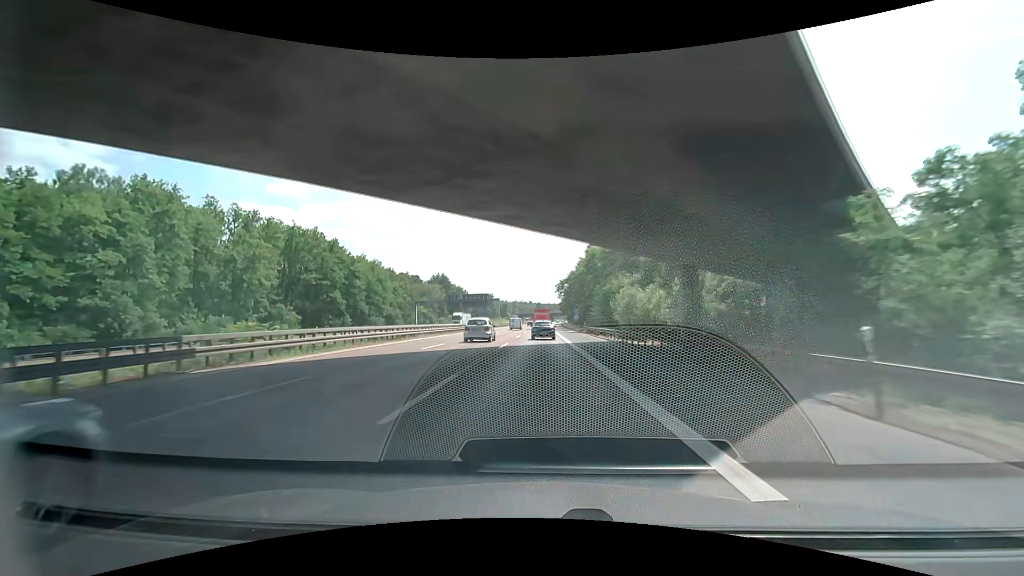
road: motorway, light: Day
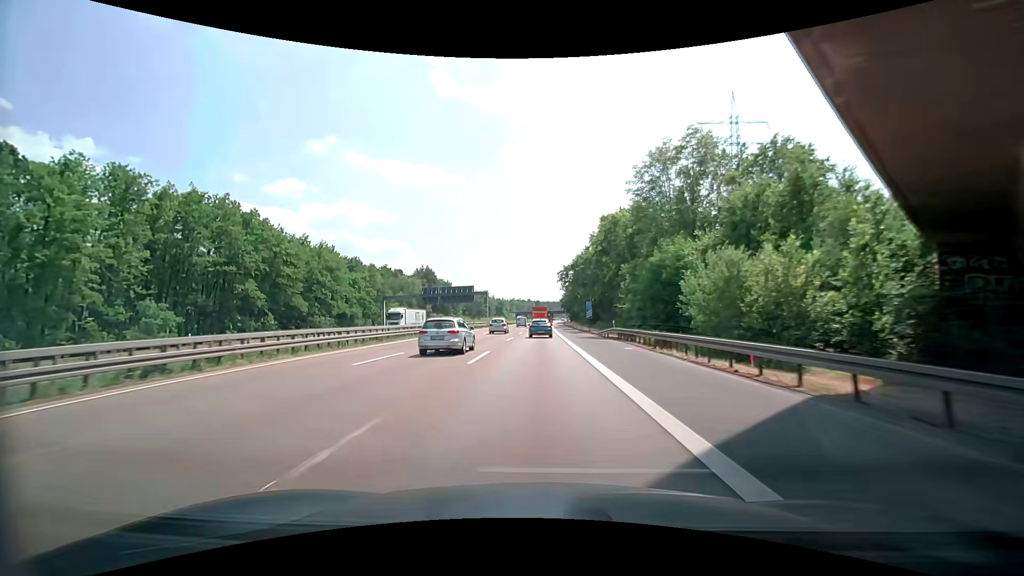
(0.0, +27.2) m; 0°
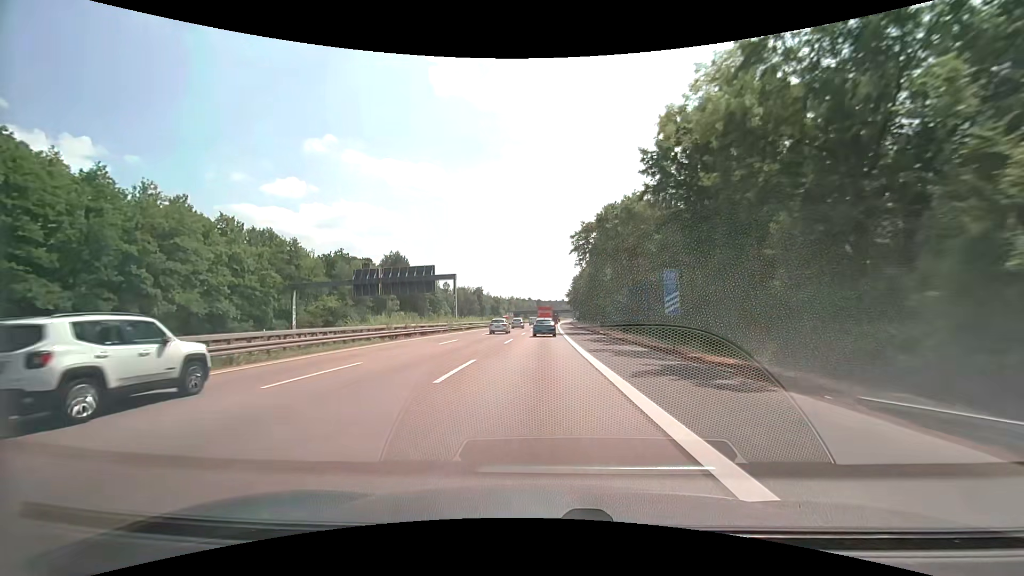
(-0.2, +41.0) m; 0°
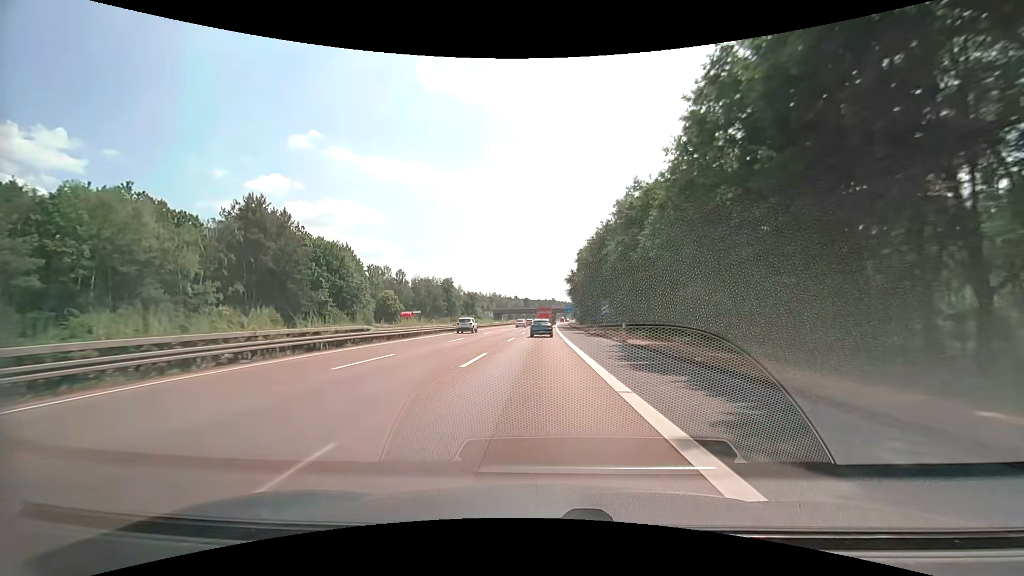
(+0.6, +68.7) m; +1°
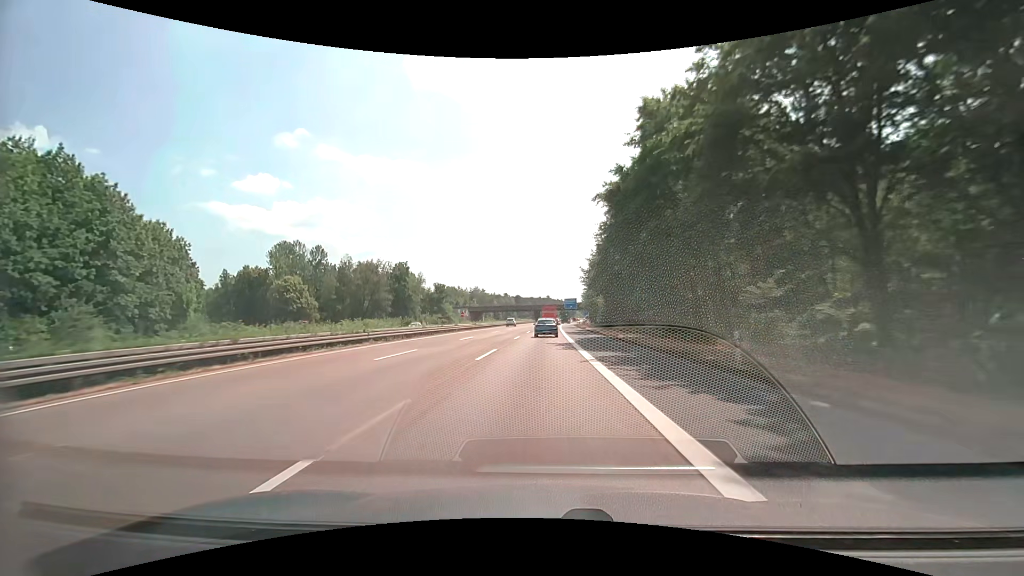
(+0.7, +69.0) m; +1°
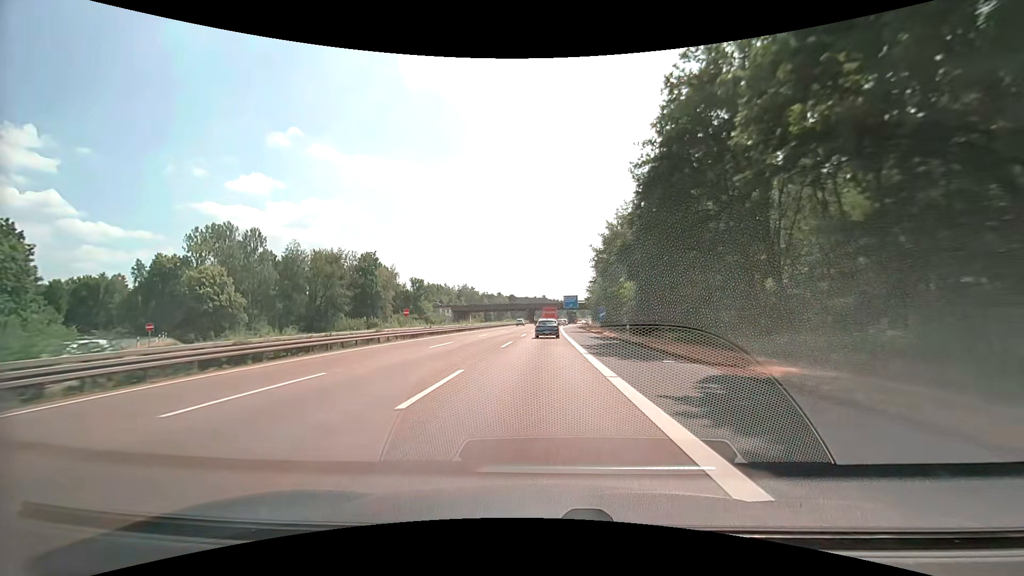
(+0.1, +27.6) m; 0°
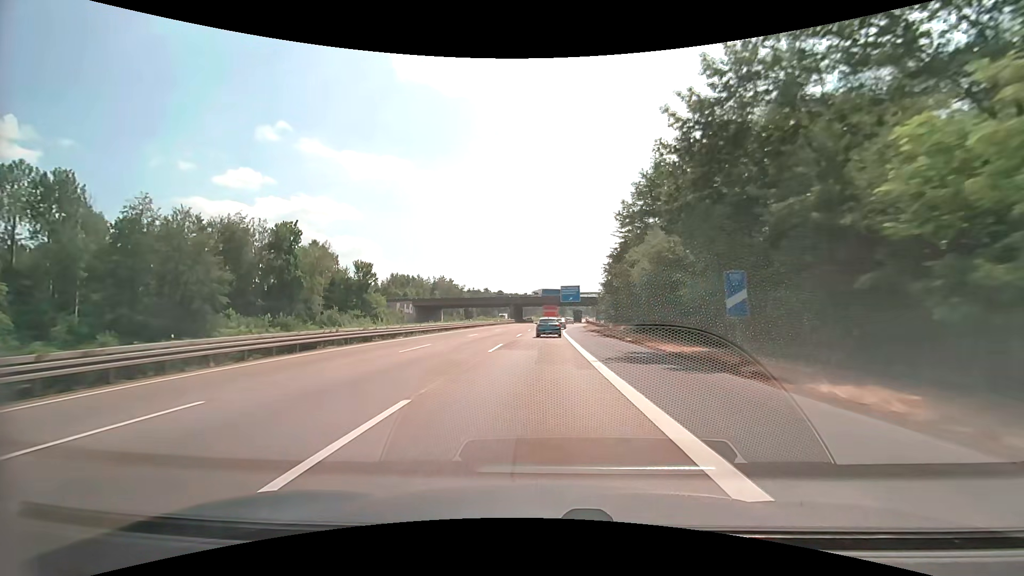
(+0.3, +41.0) m; +1°
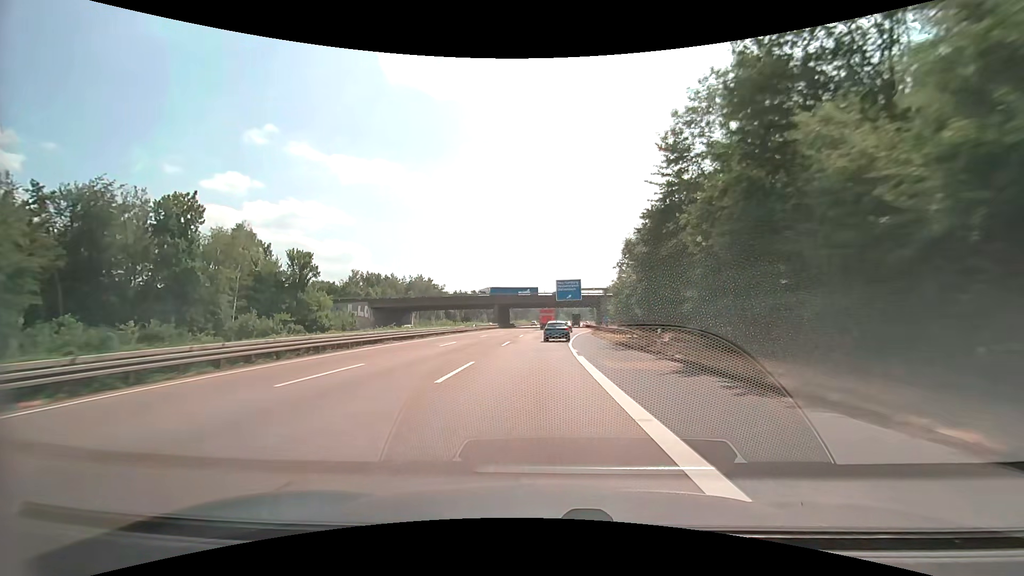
(+0.2, +27.0) m; +1°
(0, +10) (0, +20) (+1, +30) (+1, +40) (+2, +50) (+3, +60) (+4, +70) (+5, +80) (+6, +90) (+7, +100) m
